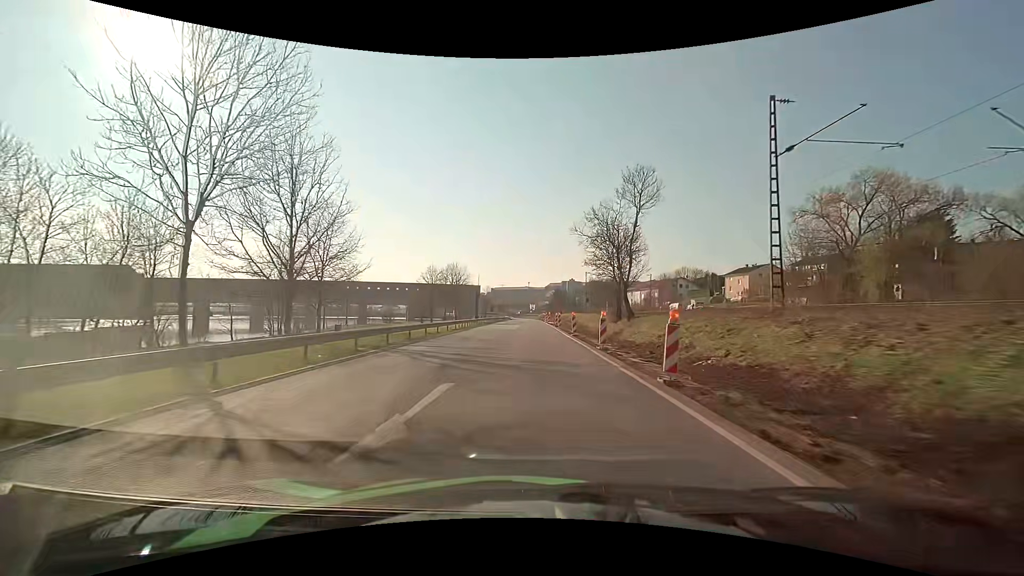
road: primary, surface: asphalt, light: Day
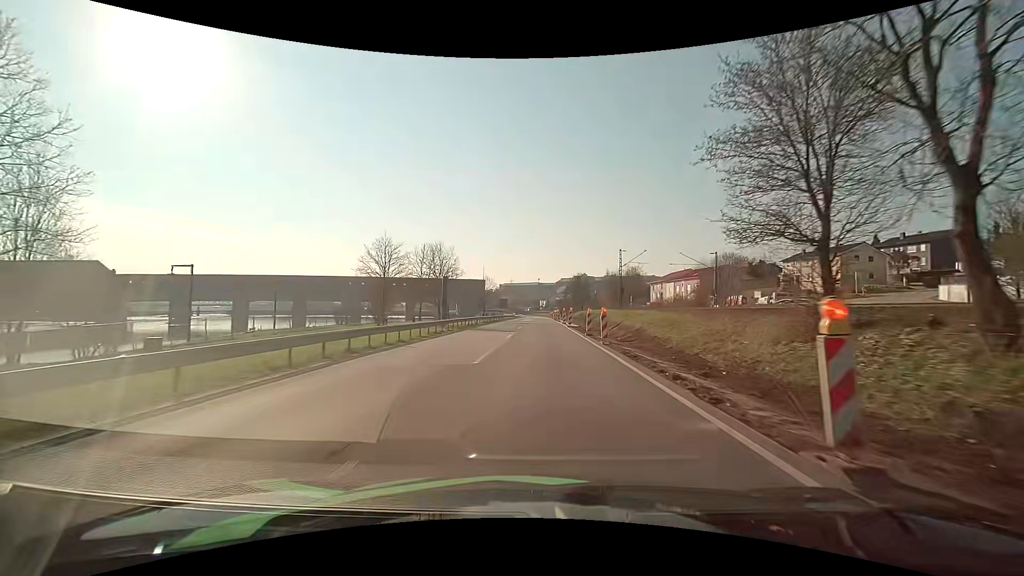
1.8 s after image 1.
(-0.4, +29.5) m; -2°
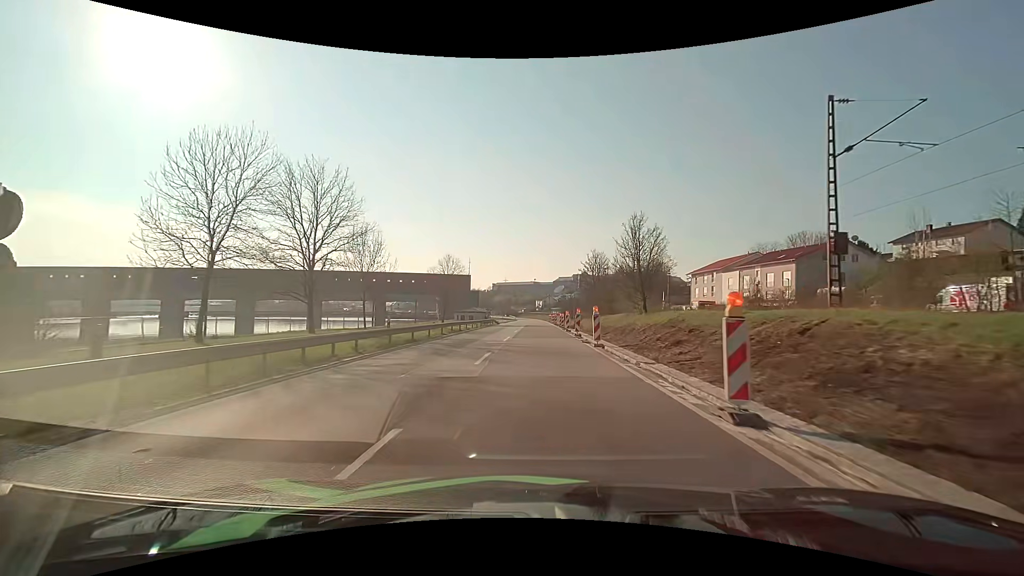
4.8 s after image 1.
(+0.2, +47.5) m; 0°
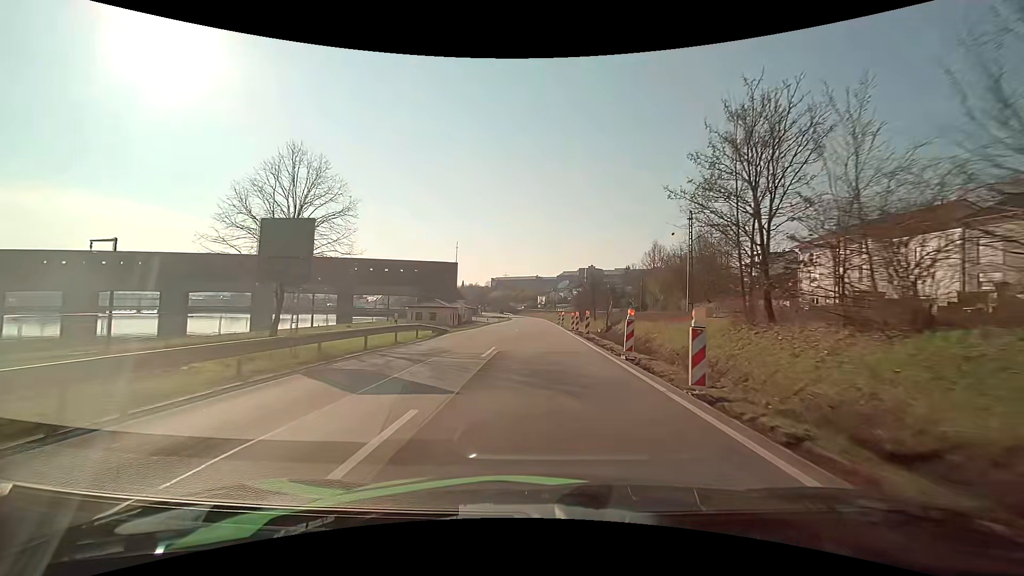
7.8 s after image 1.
(-0.1, +47.4) m; 0°
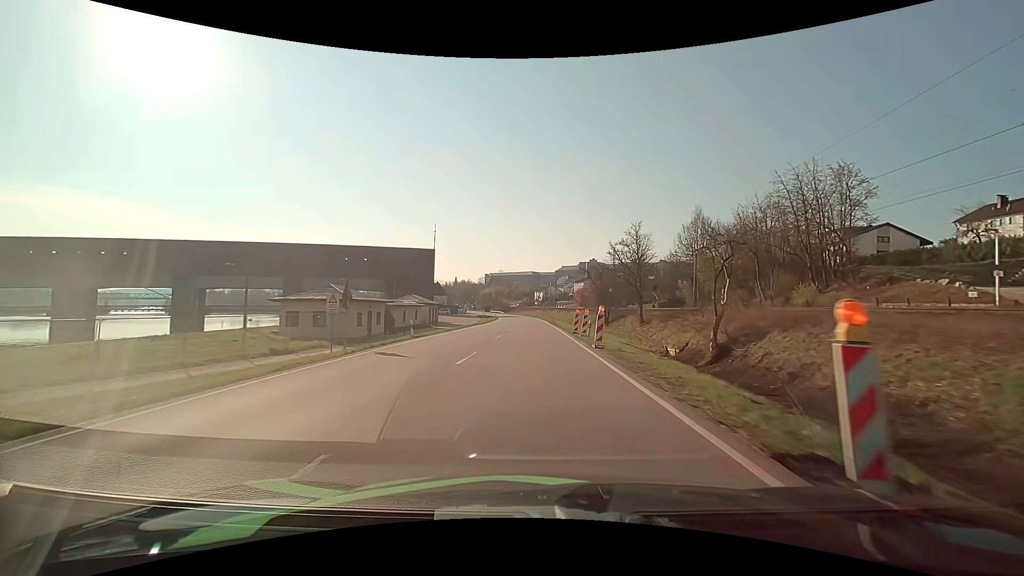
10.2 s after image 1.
(+0.3, +38.5) m; 0°
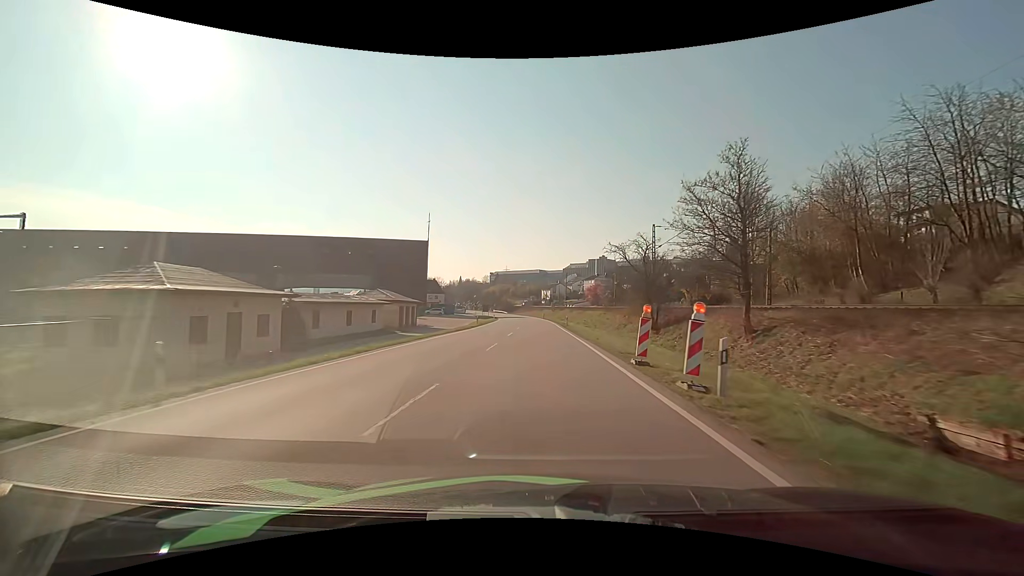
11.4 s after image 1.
(-0.1, +19.6) m; -1°
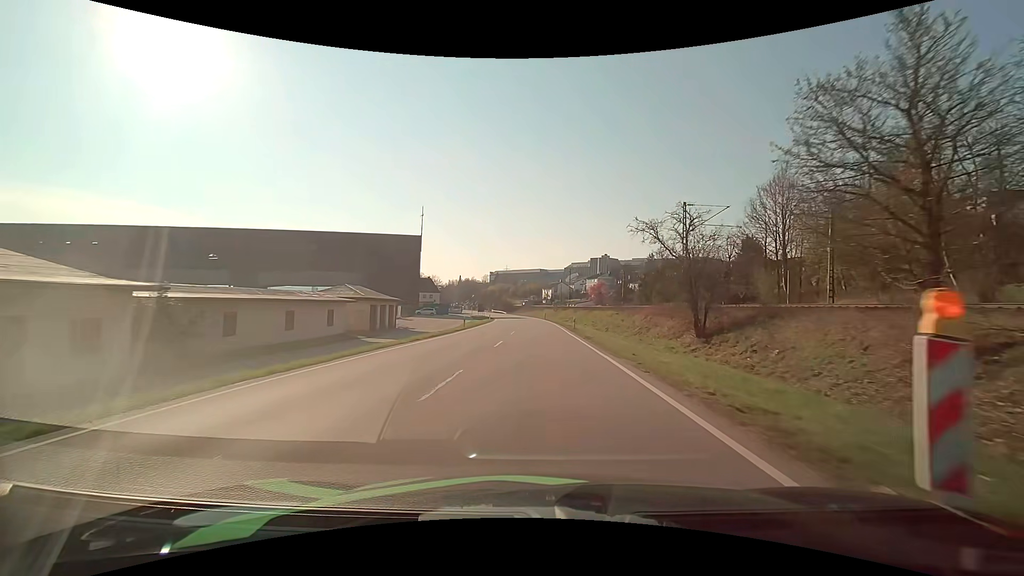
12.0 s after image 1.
(0.0, +9.9) m; 0°
